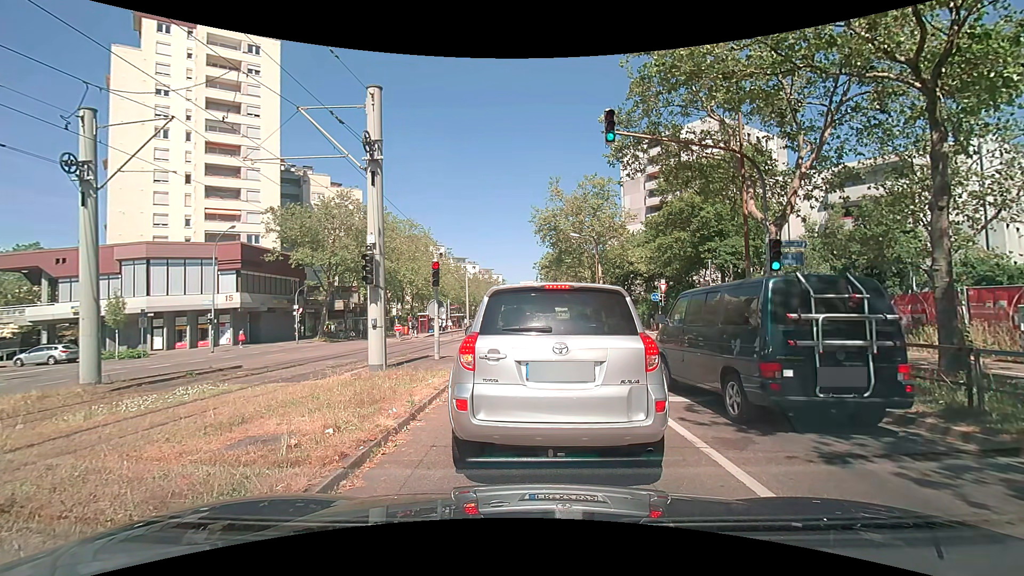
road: tertiary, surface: asphalt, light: Day
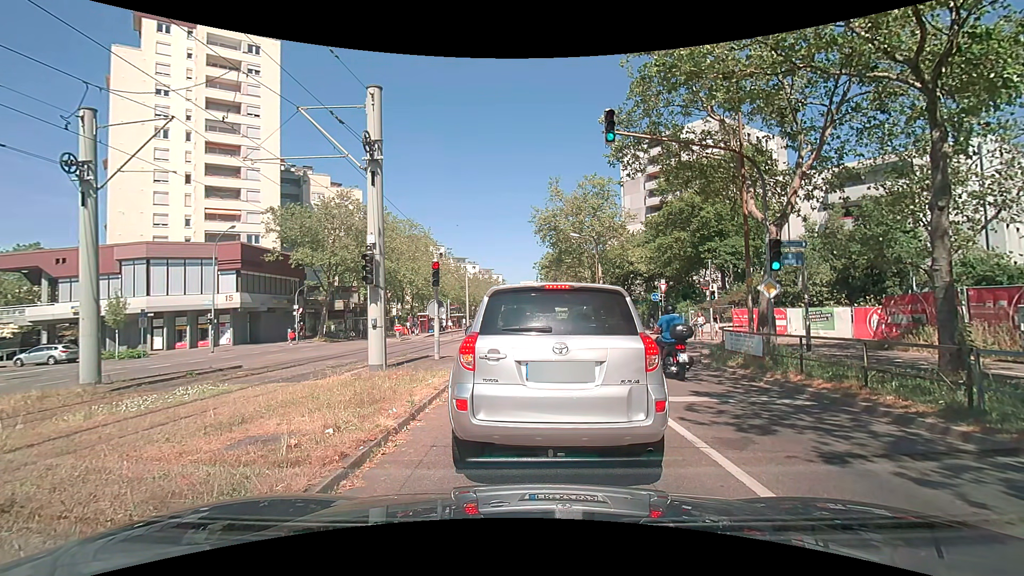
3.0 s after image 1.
(0.0, 0.0) m; 0°
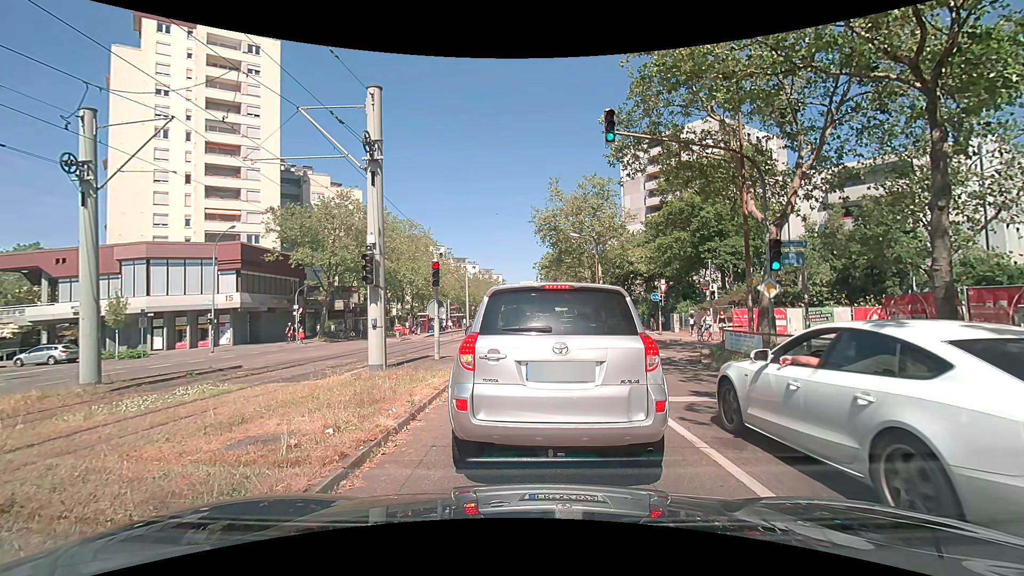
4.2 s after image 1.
(0.0, 0.0) m; 0°
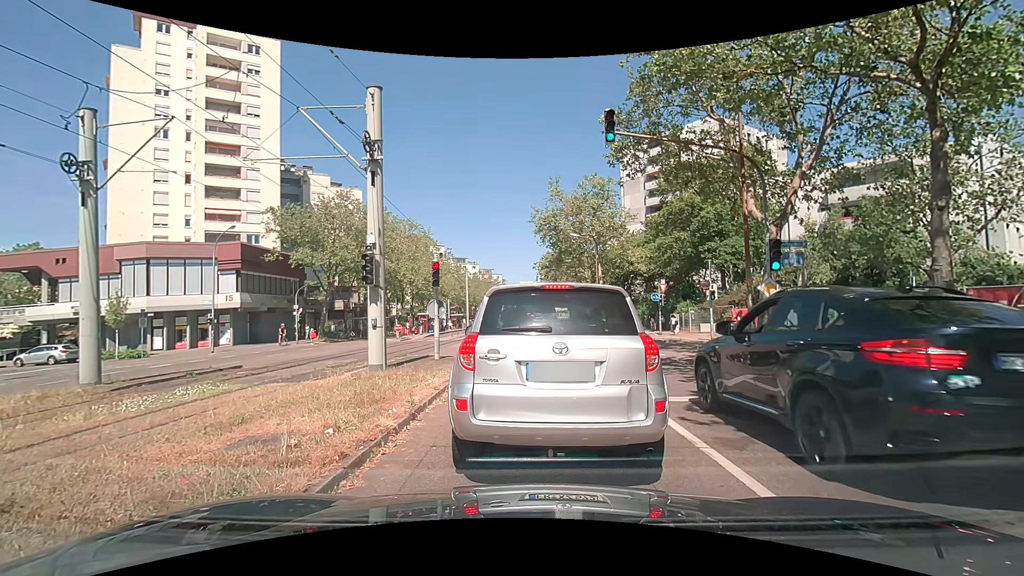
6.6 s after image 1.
(0.0, 0.0) m; 0°
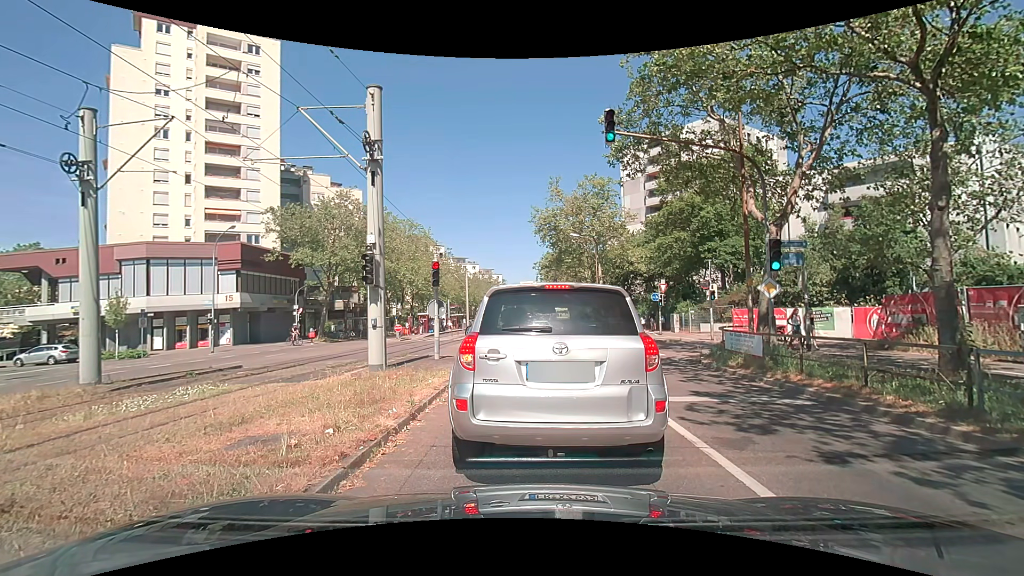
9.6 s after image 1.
(0.0, 0.0) m; 0°
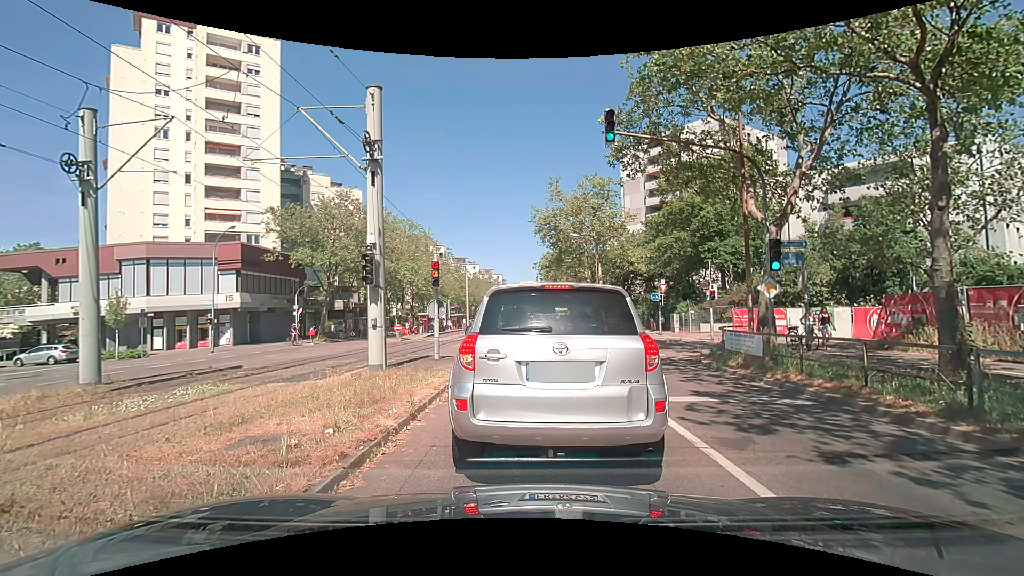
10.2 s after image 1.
(0.0, 0.0) m; 0°
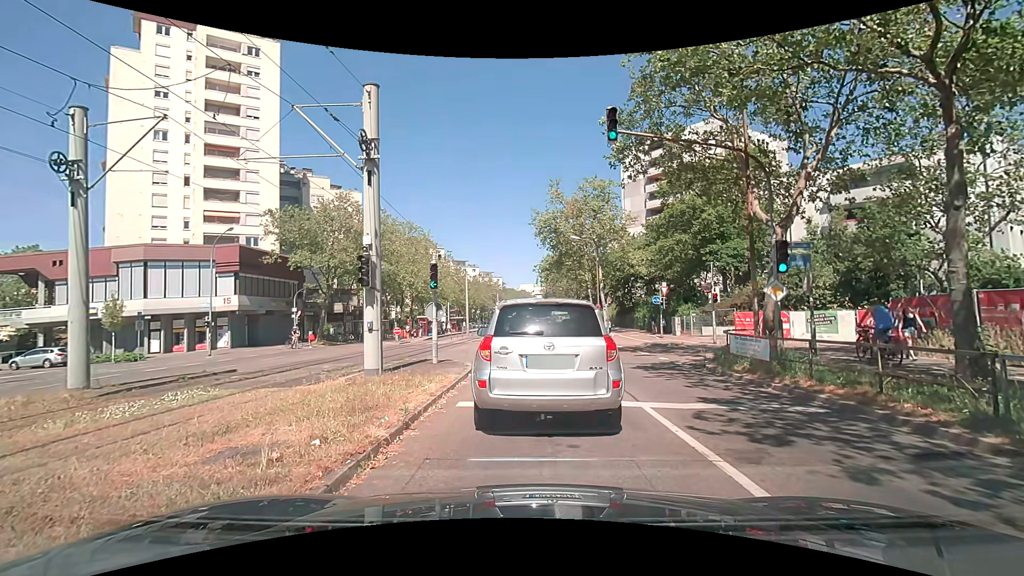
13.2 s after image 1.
(0.0, +0.3) m; 0°
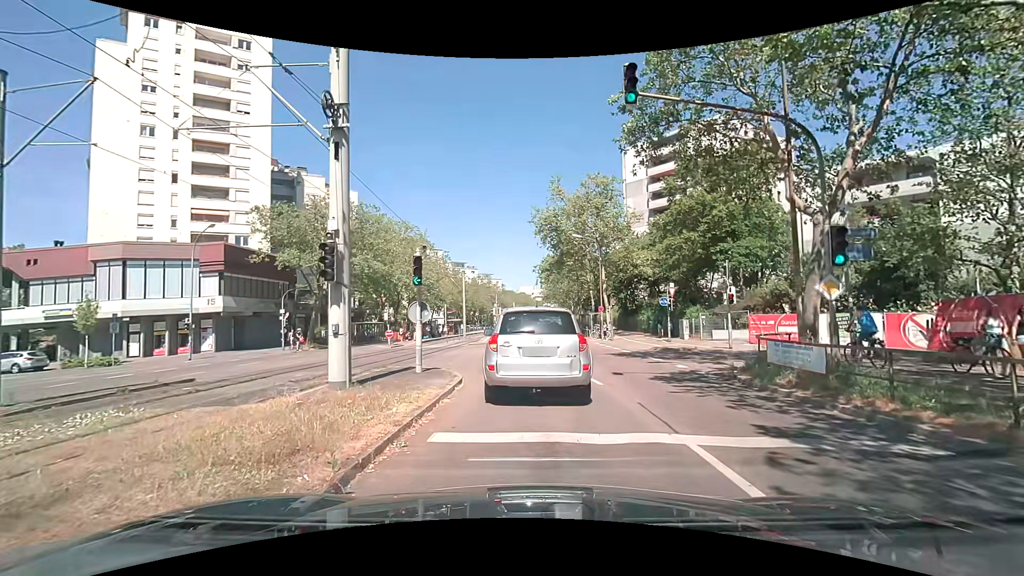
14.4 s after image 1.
(0.0, +2.4) m; +1°
